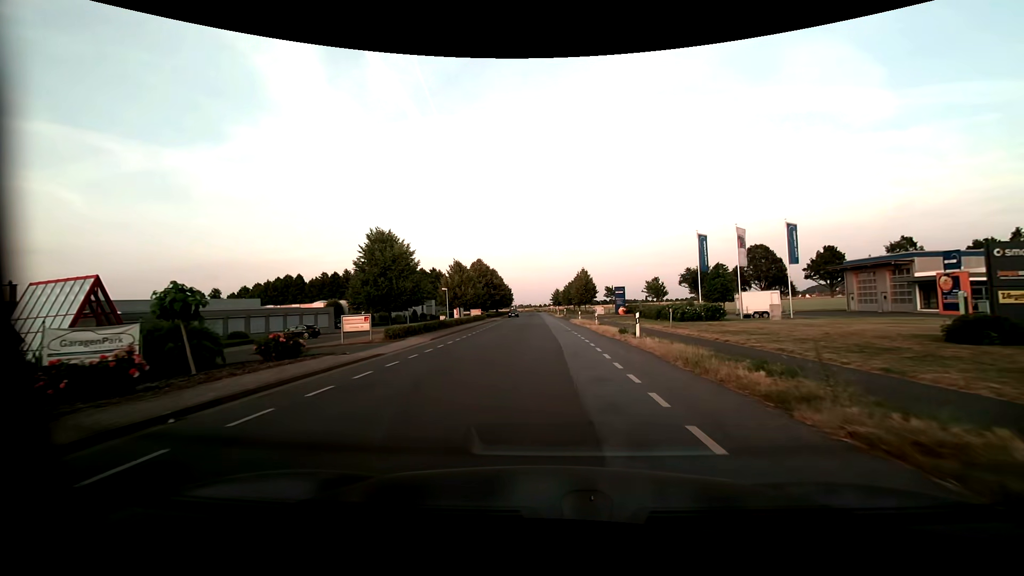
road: unclassified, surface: asphalt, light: Day
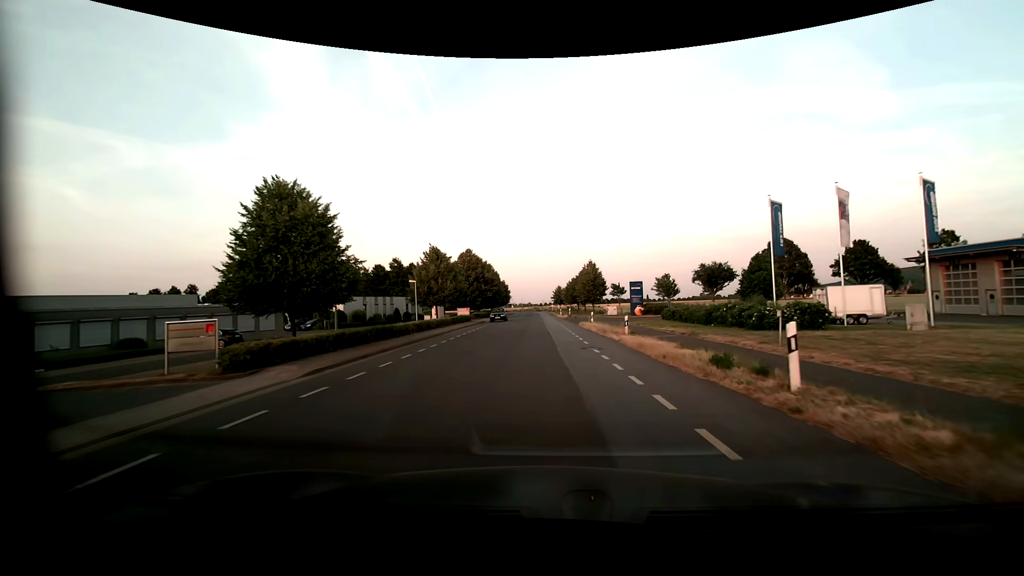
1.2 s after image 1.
(+0.1, +12.7) m; 0°
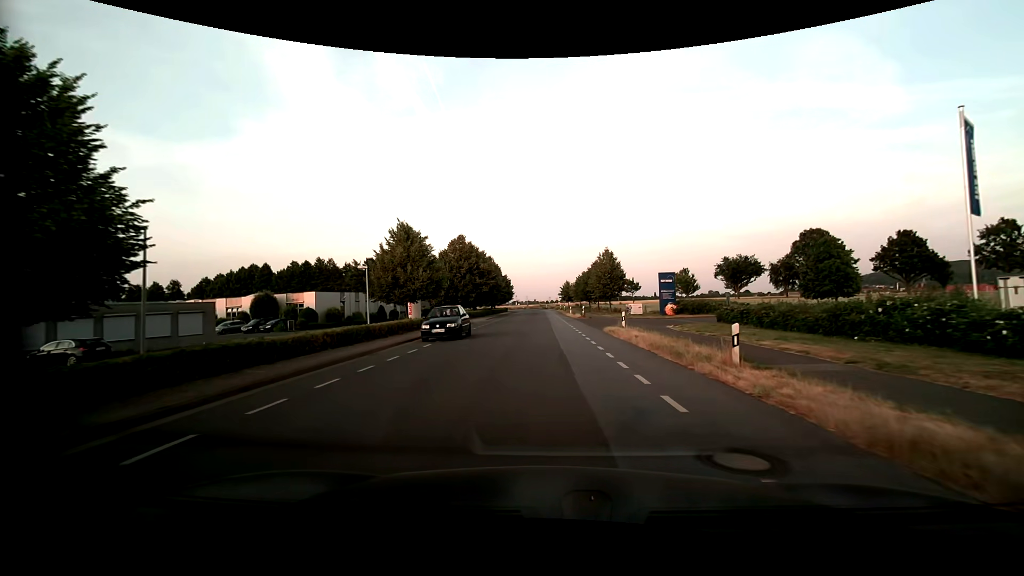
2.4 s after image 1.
(-0.1, +11.8) m; -1°
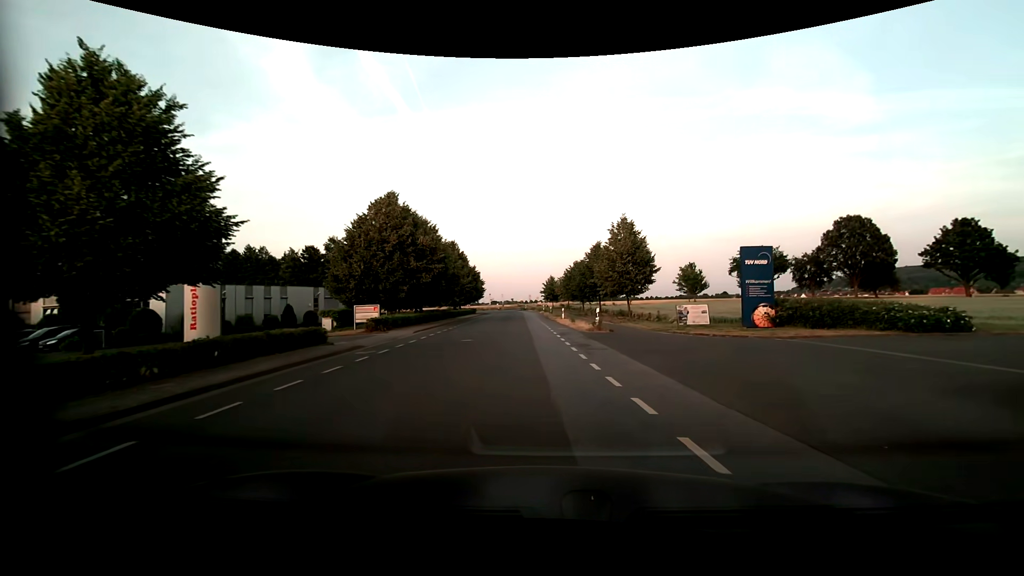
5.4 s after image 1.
(-0.1, +22.8) m; +2°
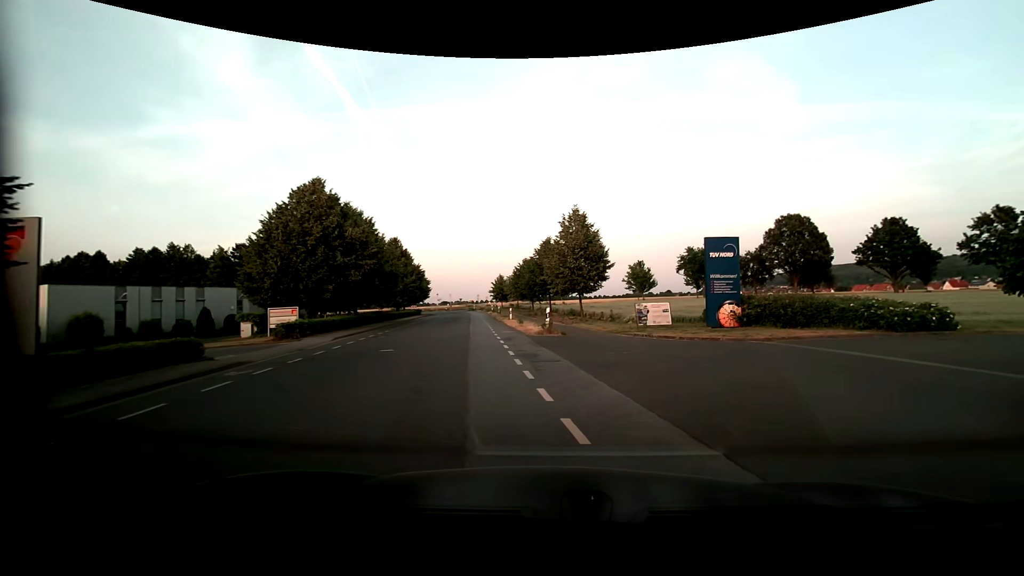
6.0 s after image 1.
(+0.2, +3.5) m; +6°
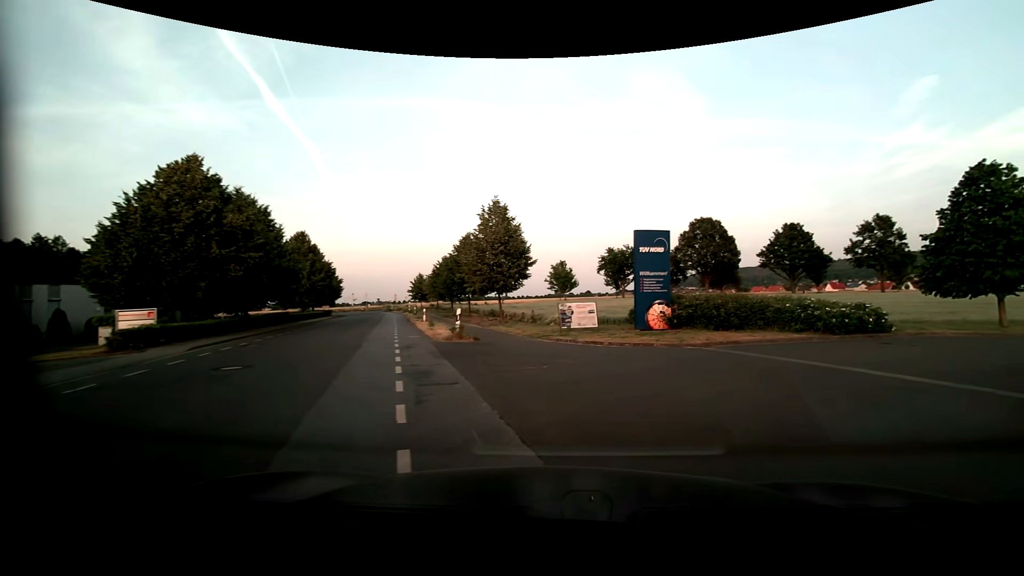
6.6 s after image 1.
(+0.2, +3.2) m; +7°
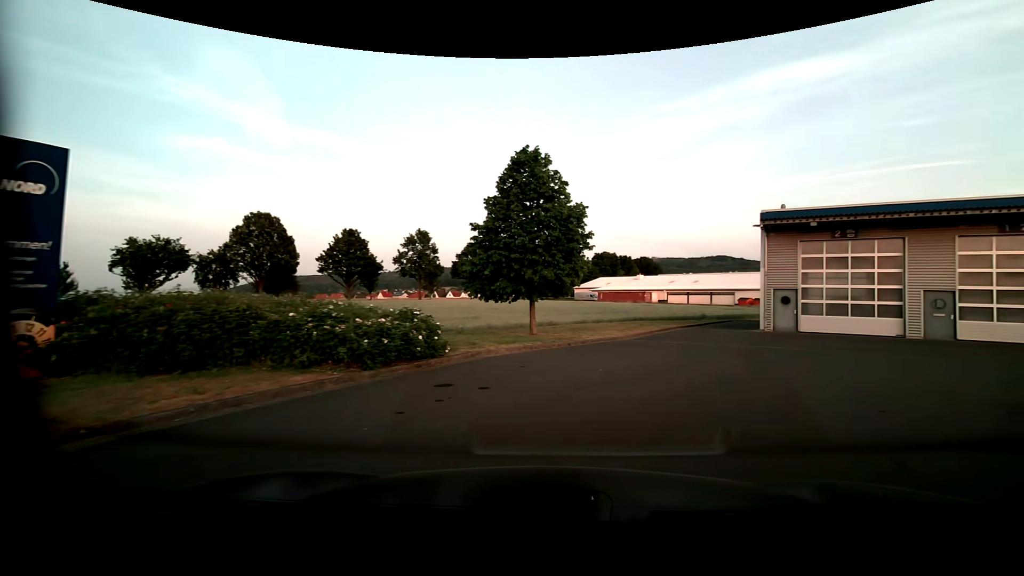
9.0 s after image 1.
(+3.9, +9.2) m; +48°
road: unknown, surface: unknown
